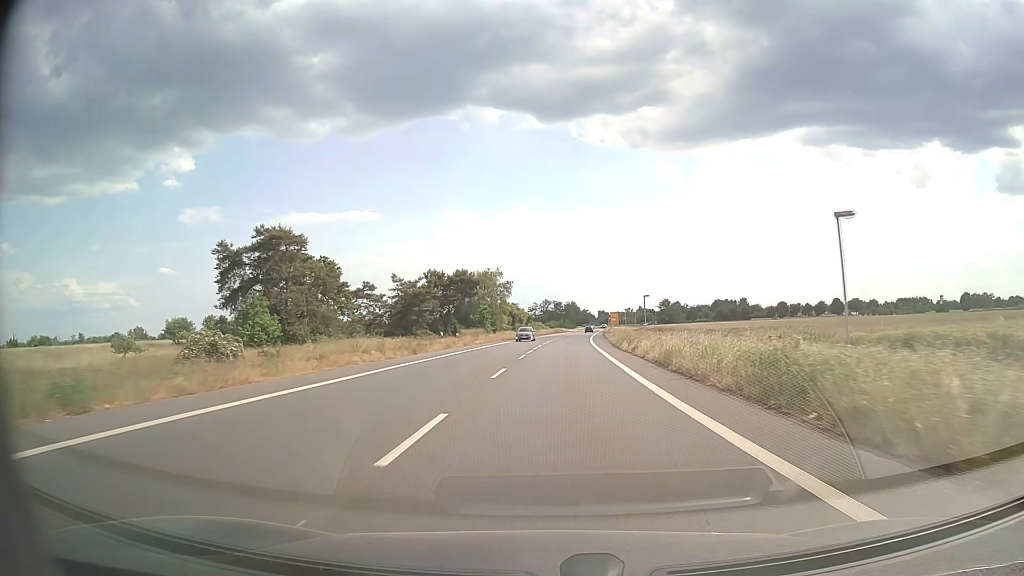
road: primary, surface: asphalt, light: Day
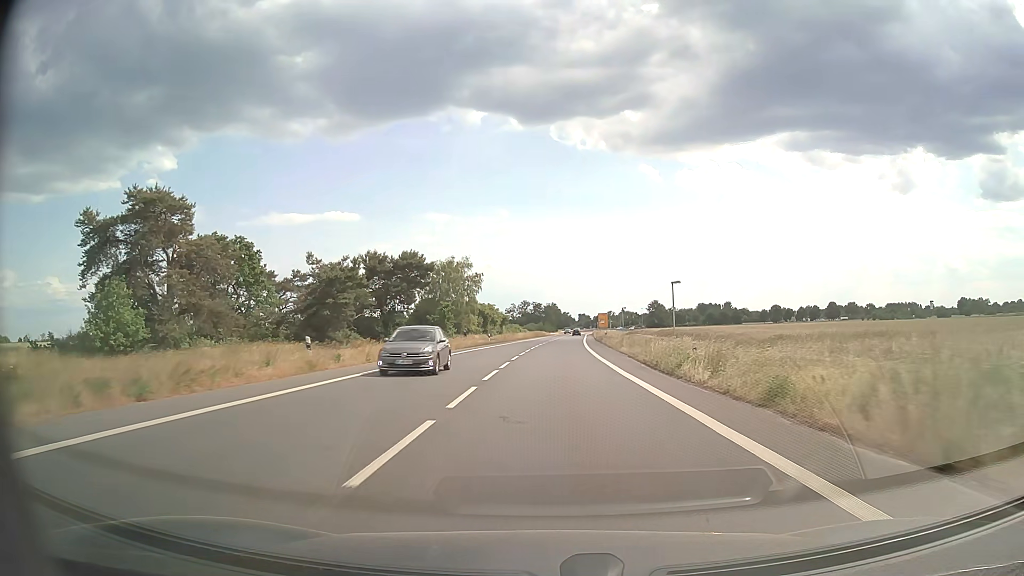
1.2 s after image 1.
(+0.3, +23.9) m; +2°
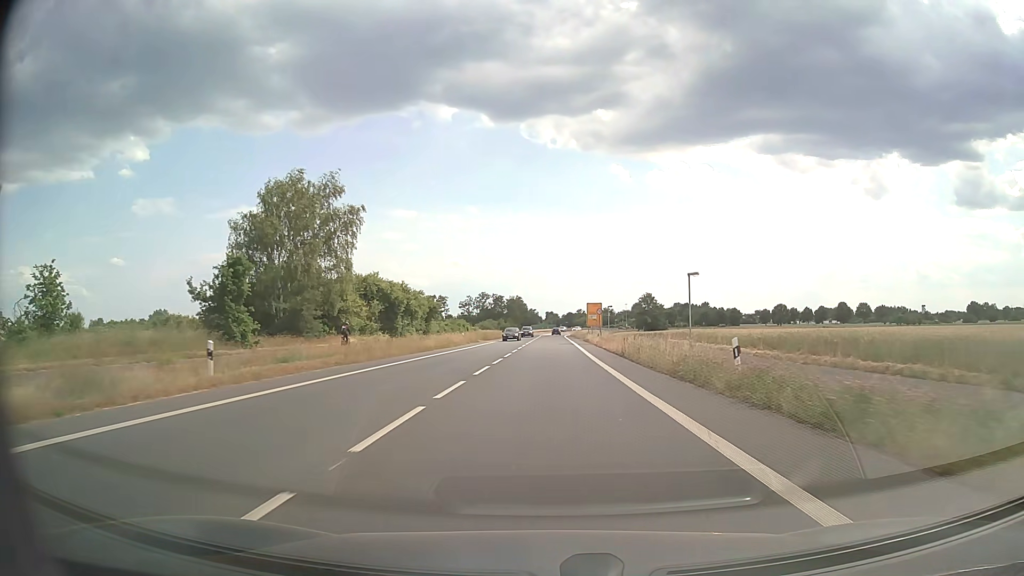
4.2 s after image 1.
(+1.6, +58.4) m; +3°
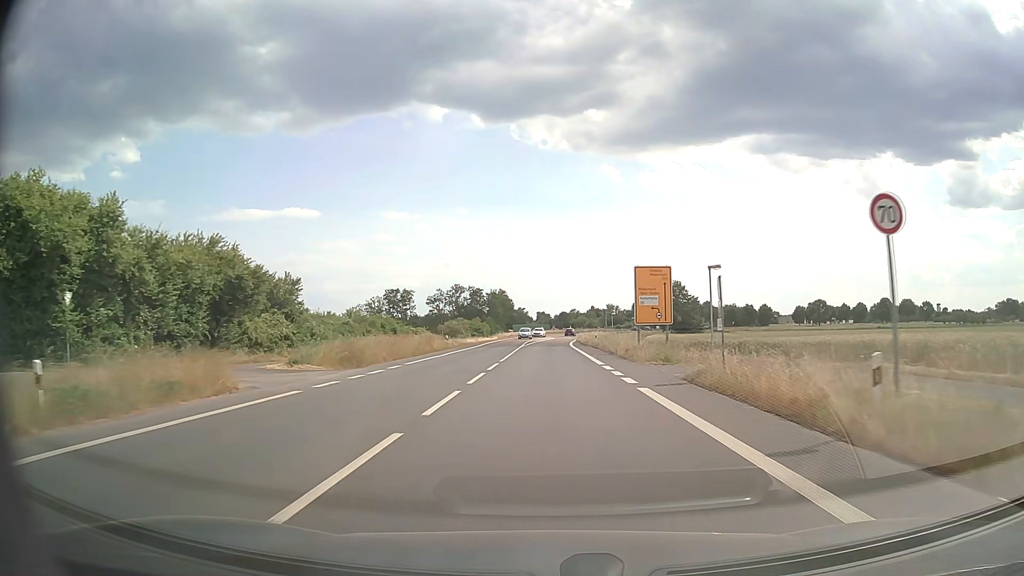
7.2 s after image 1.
(+0.4, +56.7) m; +1°
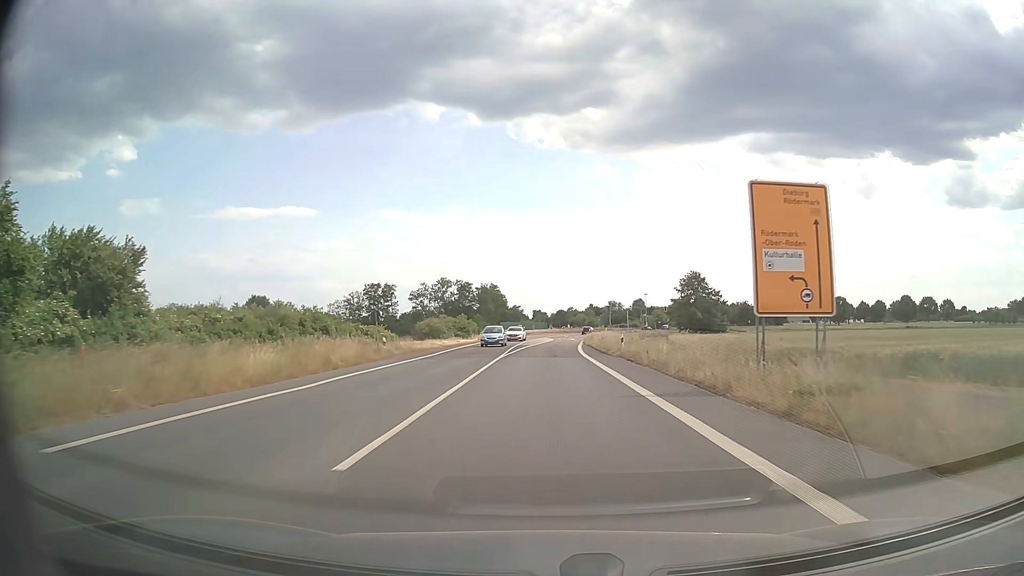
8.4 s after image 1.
(0.0, +22.2) m; 0°
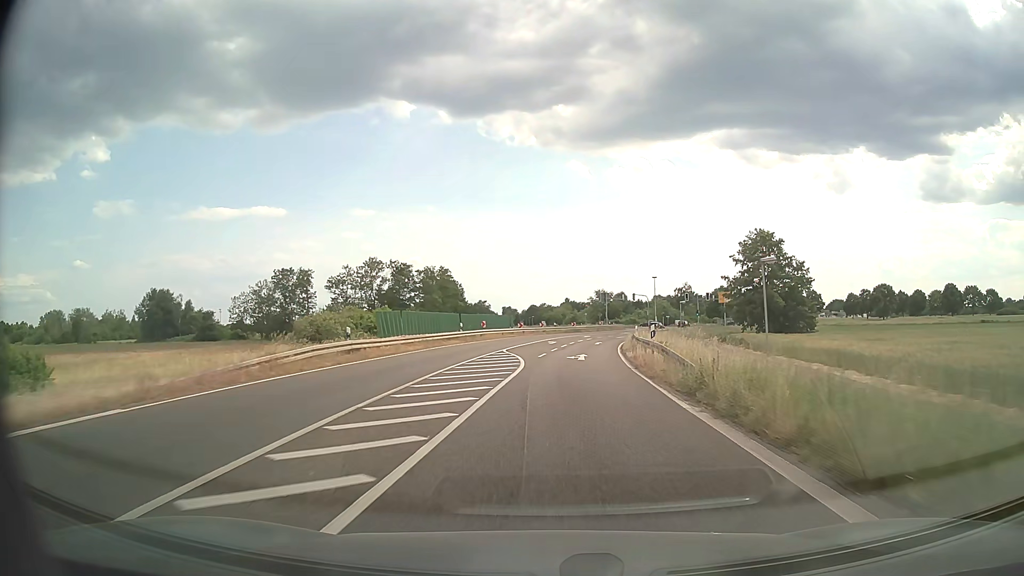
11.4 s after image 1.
(+0.7, +53.7) m; +2°
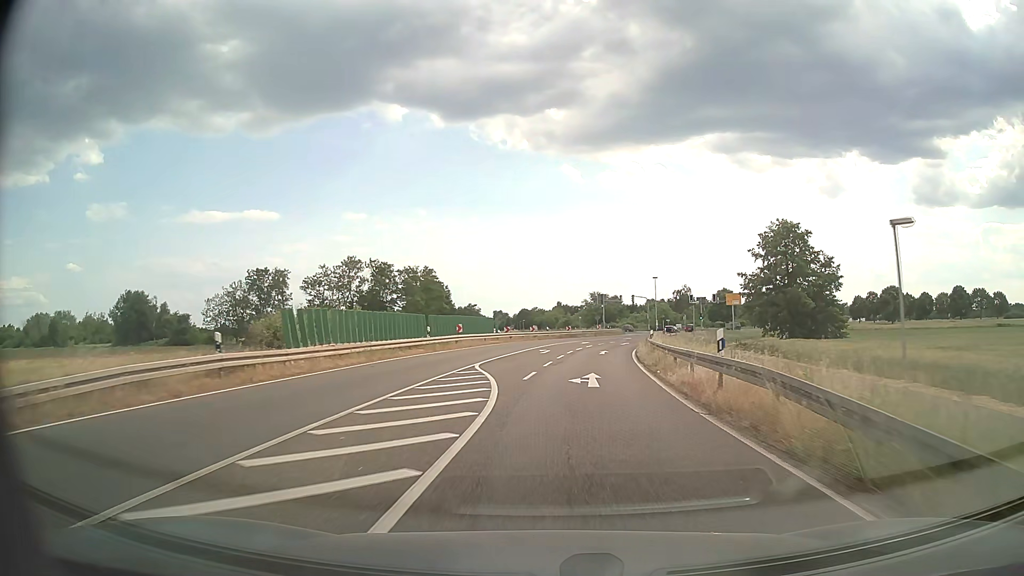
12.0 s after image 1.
(+0.1, +10.2) m; +1°
(0, +10) (0, +20) (0, +30) (+1, +40) (+2, +50) (+4, +60) (+7, +69) (+10, +79) (+14, +88) (+18, +97) m
